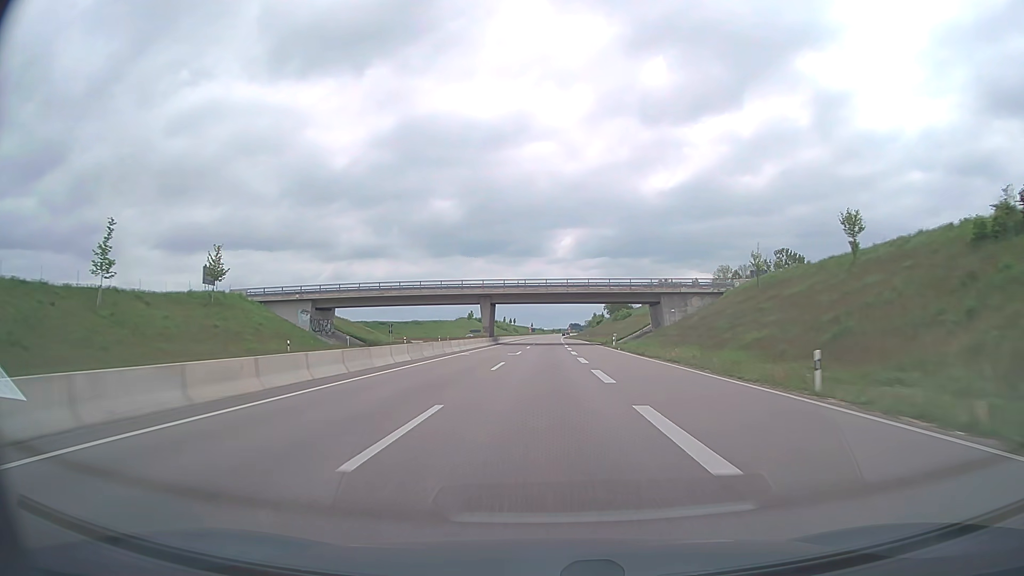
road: trunk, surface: asphalt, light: Day
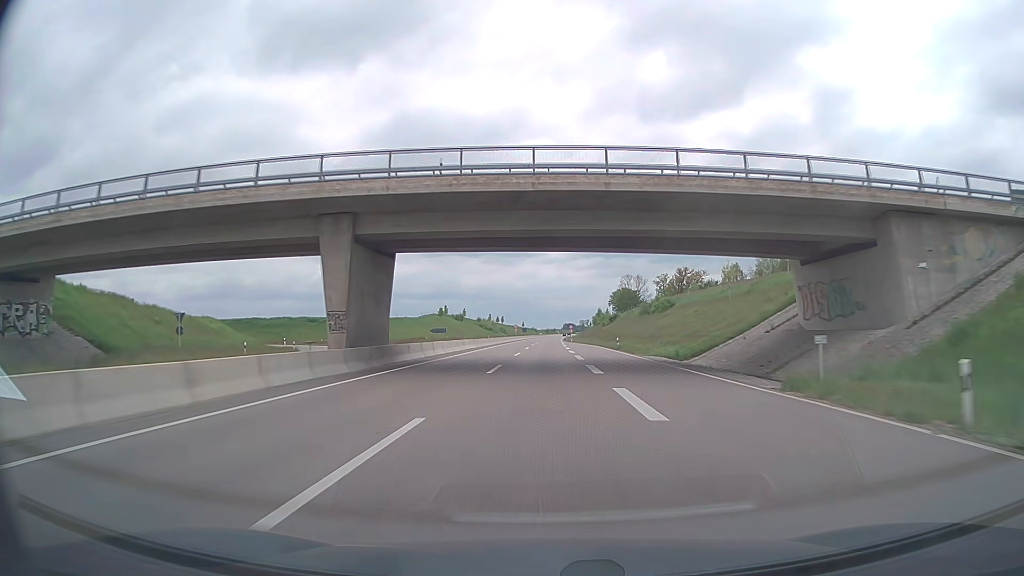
(+0.4, +56.1) m; +1°
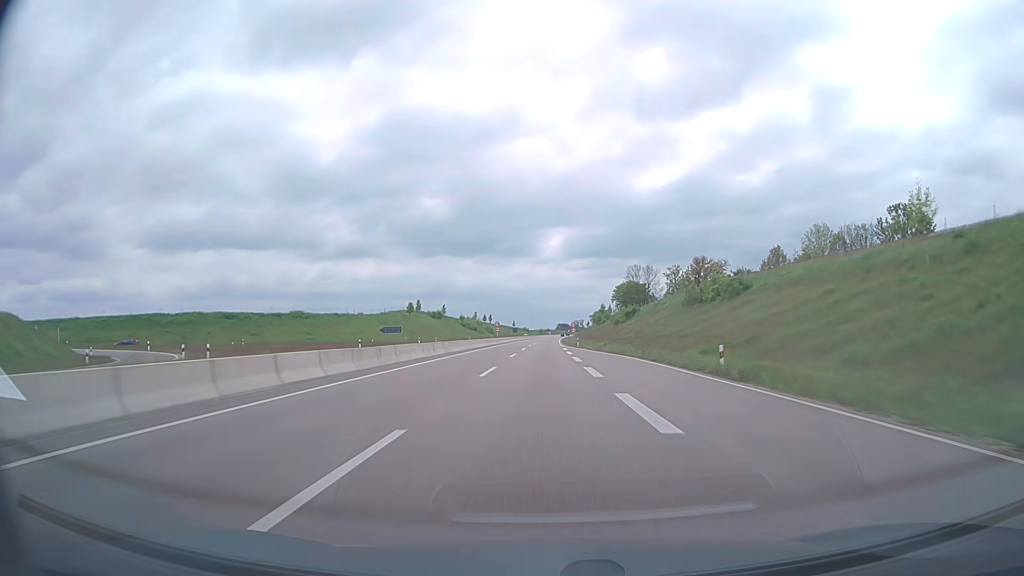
(+0.2, +37.4) m; +1°
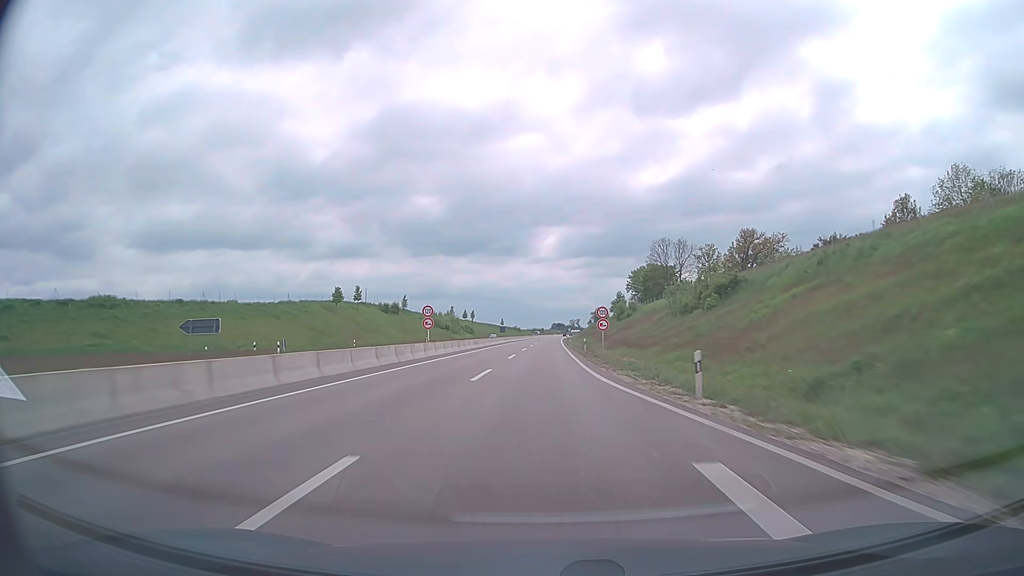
(-0.6, +56.3) m; 0°
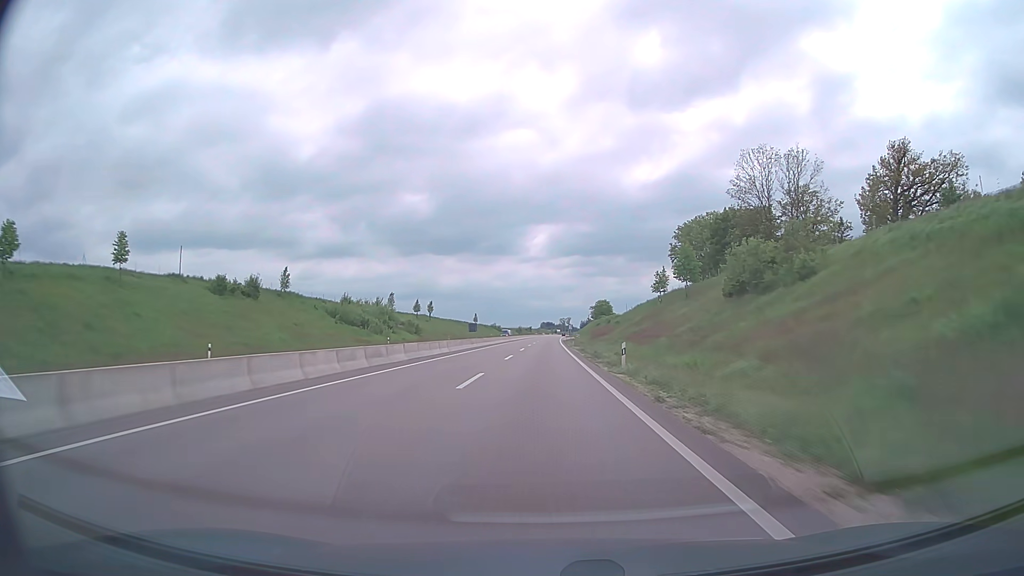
(+0.6, +75.3) m; +1°
